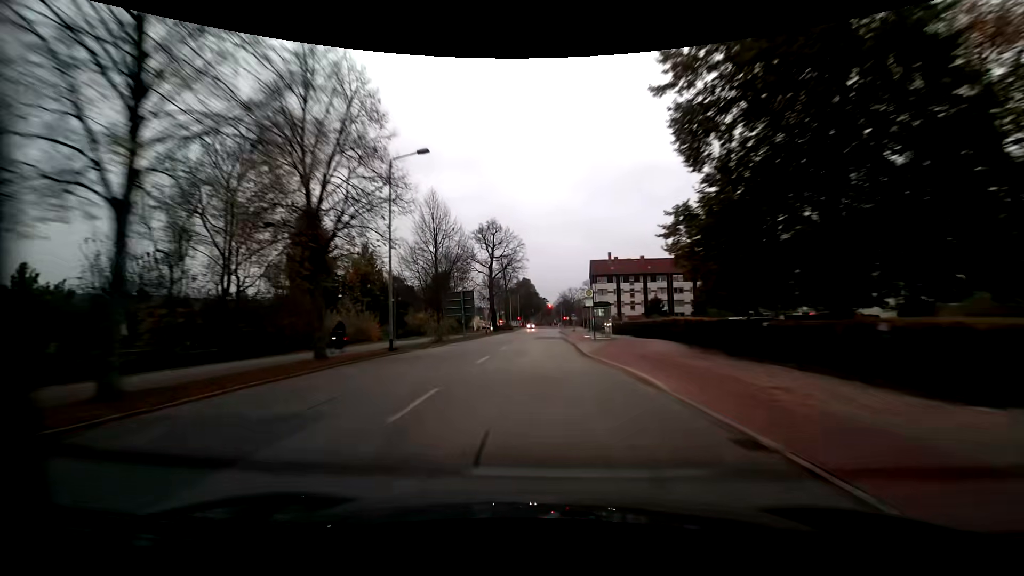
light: Dusk
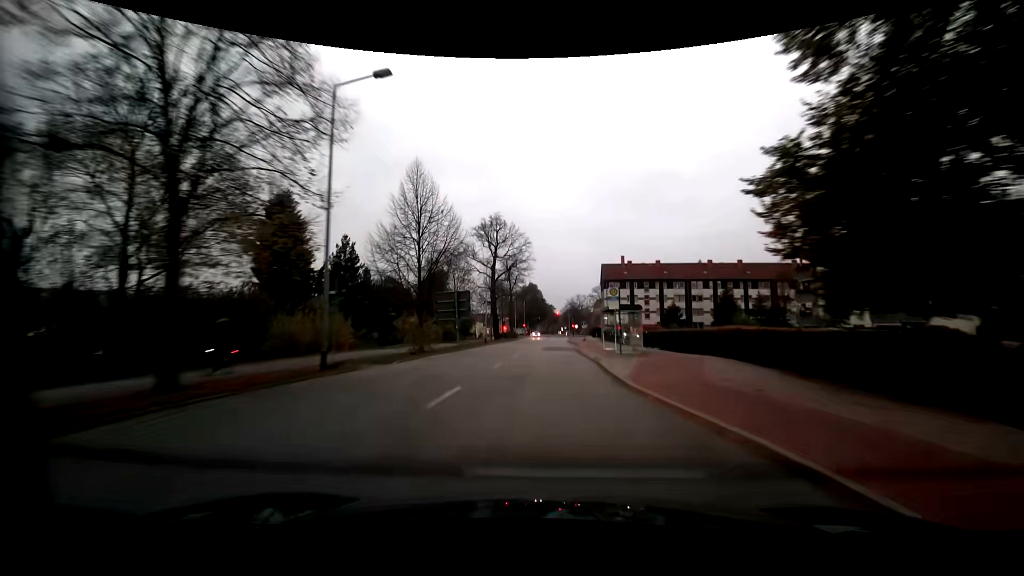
(0.0, +8.1) m; -1°
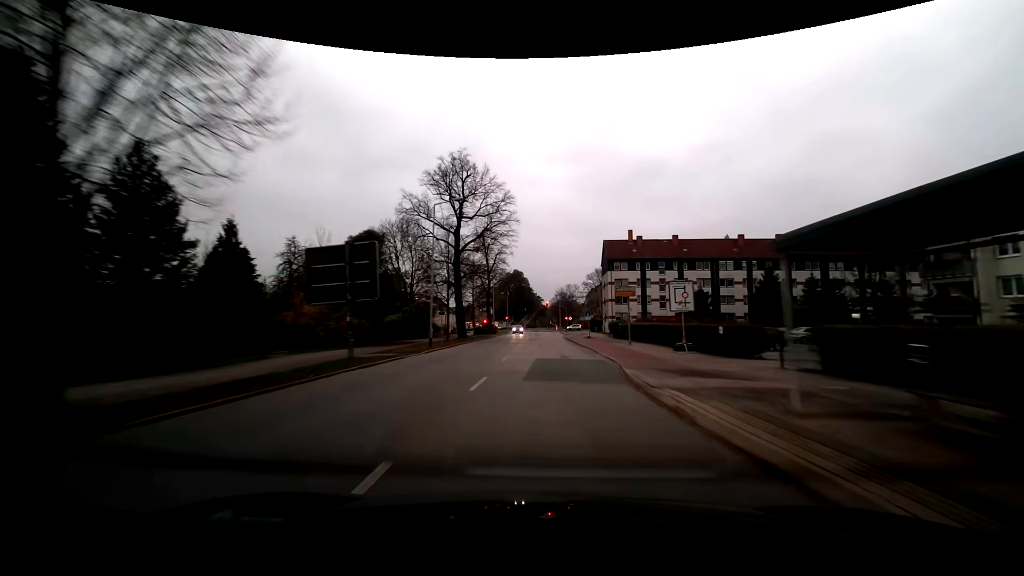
(+0.3, +23.8) m; +2°
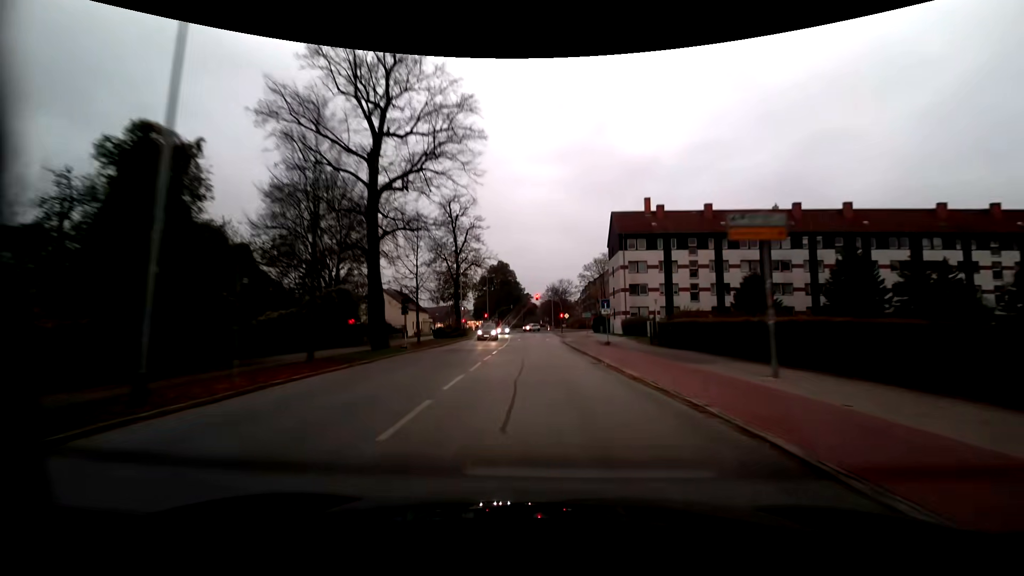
(+0.3, +22.6) m; +1°
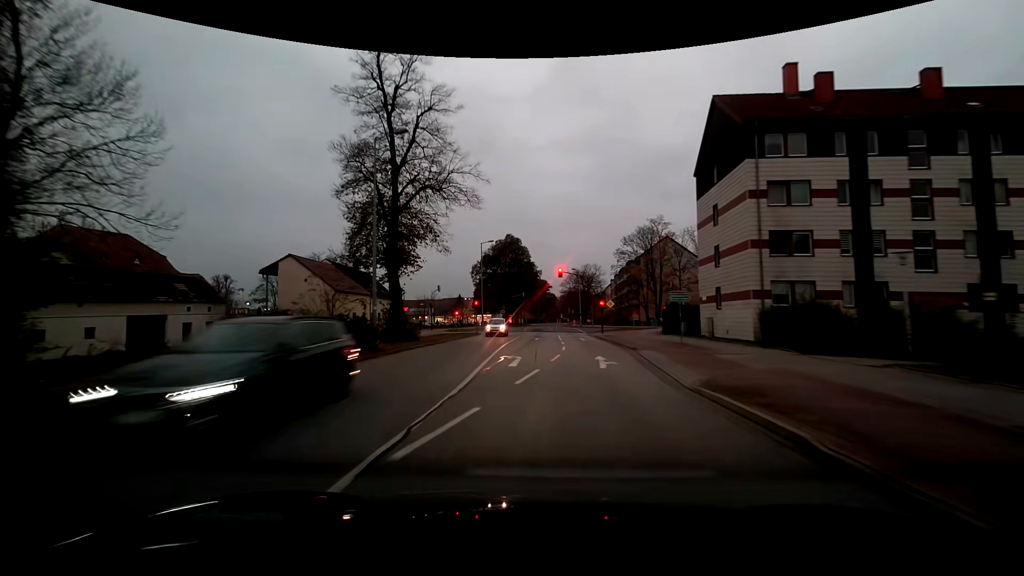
(-0.4, +32.7) m; -2°
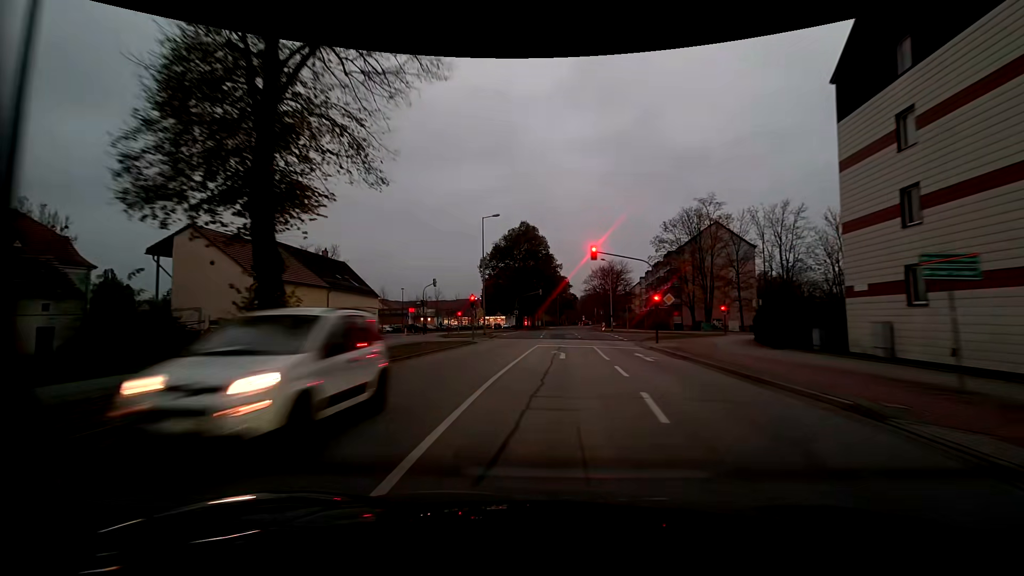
(-0.2, +15.3) m; -2°
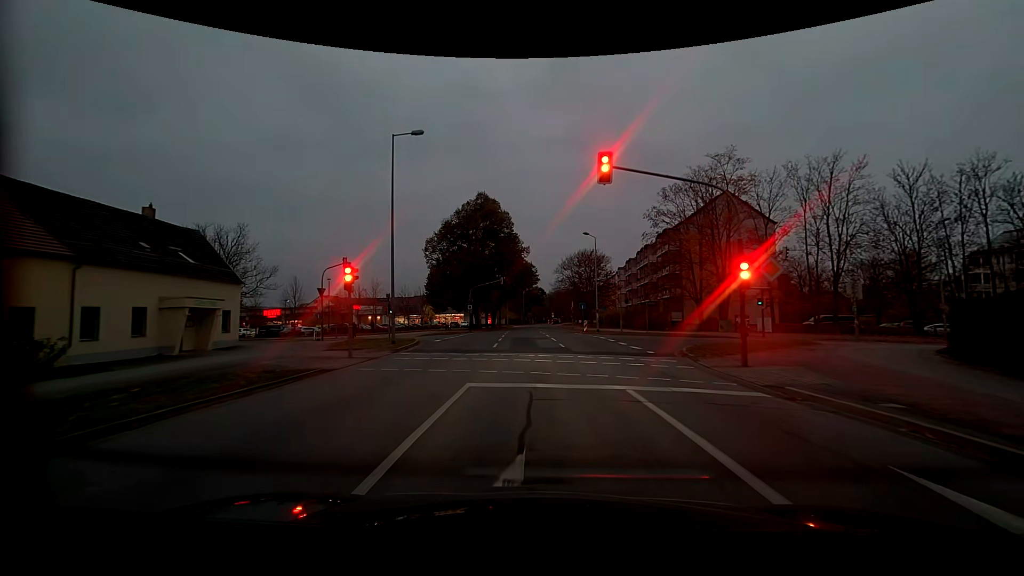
(+0.7, +18.2) m; +5°
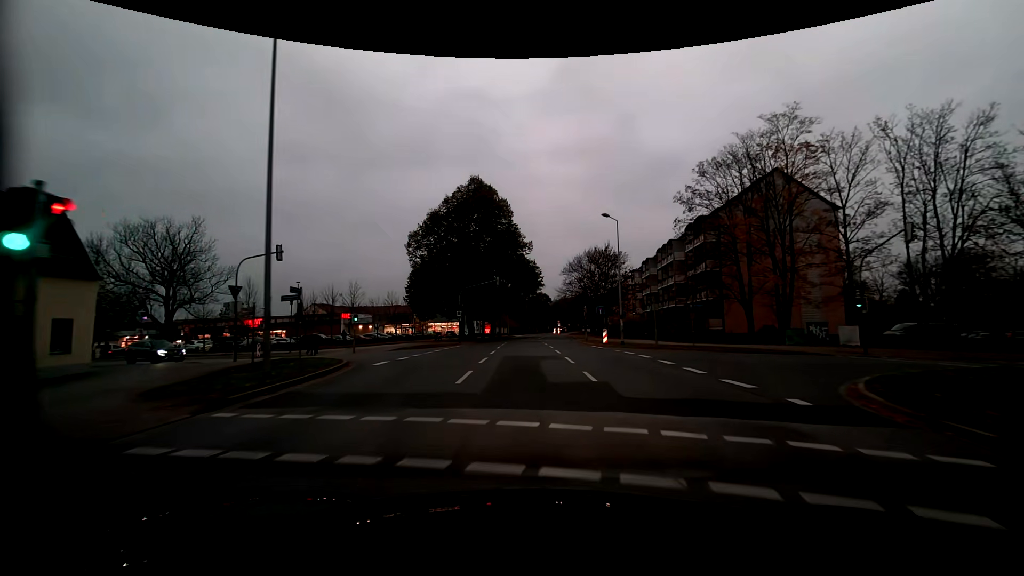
(-0.1, +11.7) m; 0°
(0, +10) (-1, +20) (-4, +29) (-12, +35) (-21, +38) (-31, +41) (-40, +45) (-50, +48) (-59, +51) (-68, +56) m
